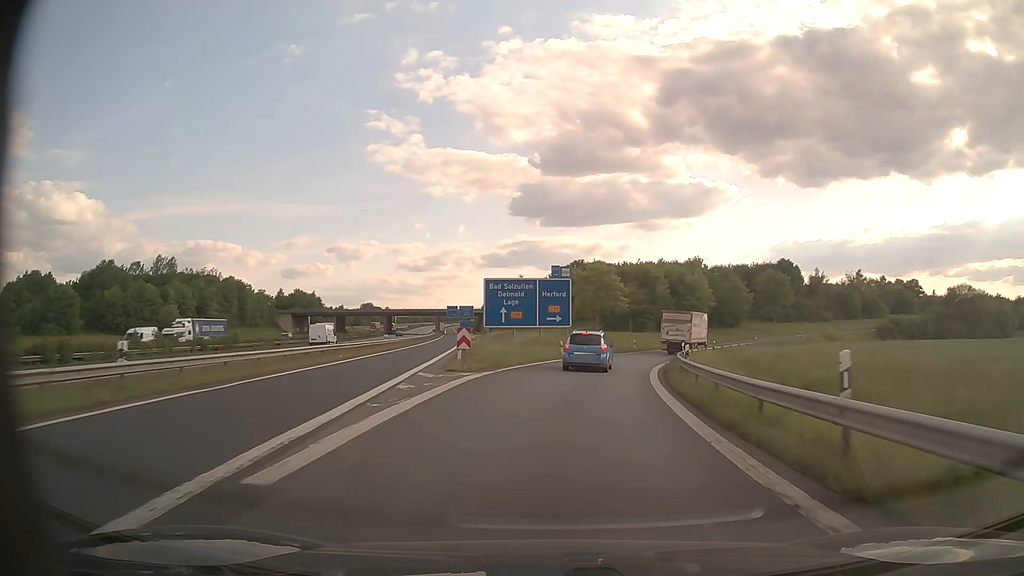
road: motorway_link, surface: asphalt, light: Day
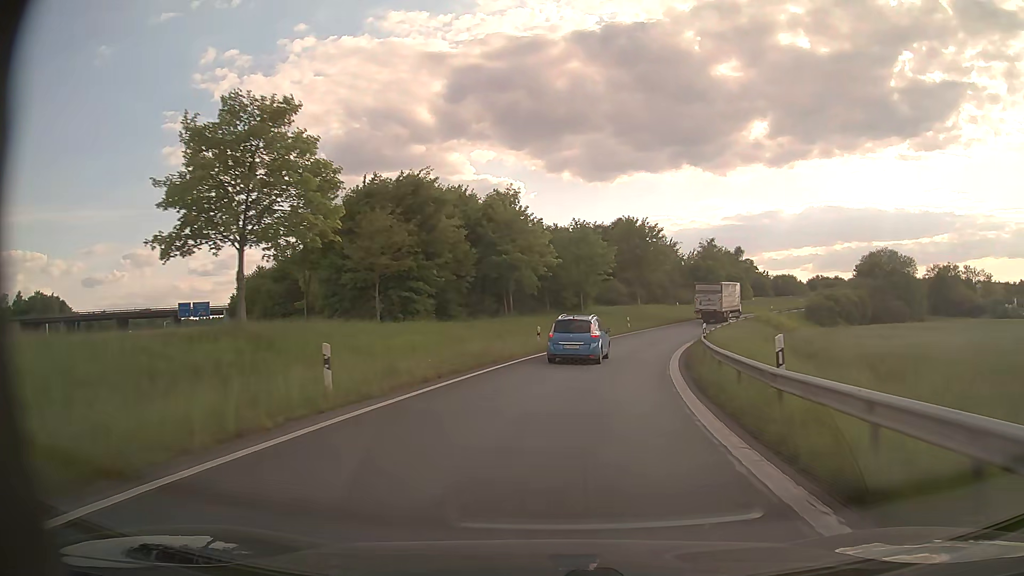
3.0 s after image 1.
(+7.5, +49.3) m; +18°
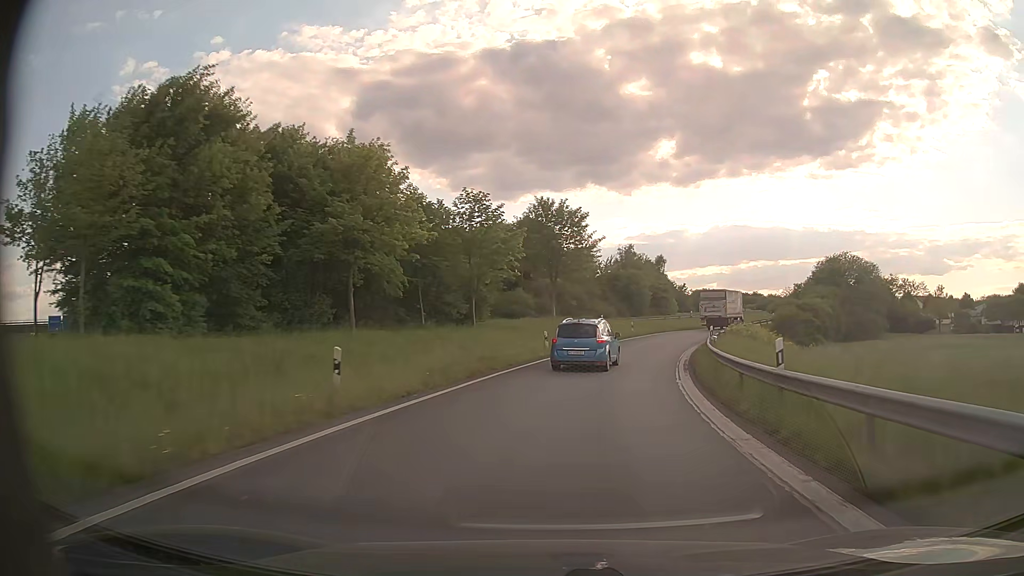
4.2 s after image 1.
(+1.4, +19.5) m; +8°
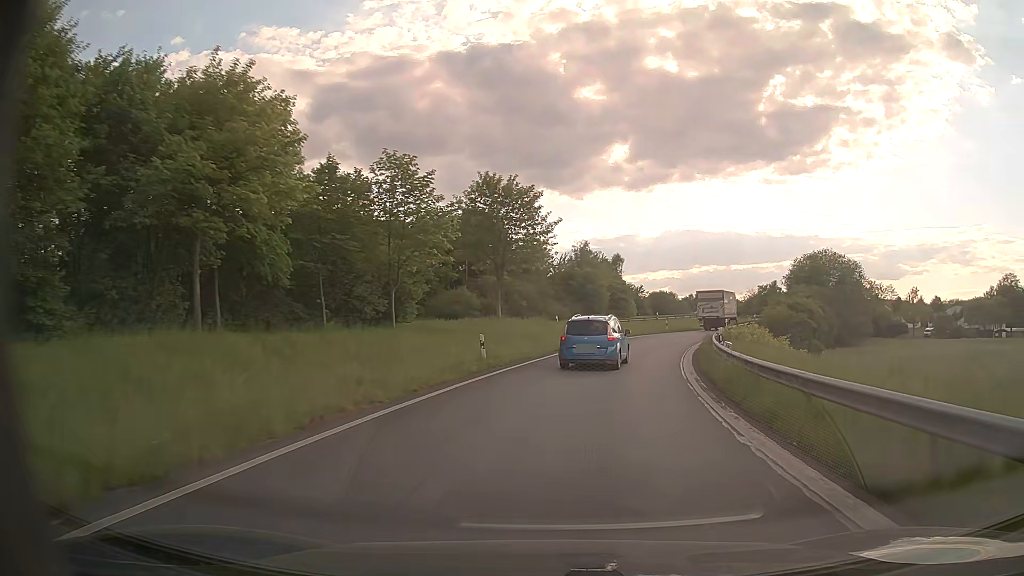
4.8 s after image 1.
(+0.3, +9.7) m; +4°
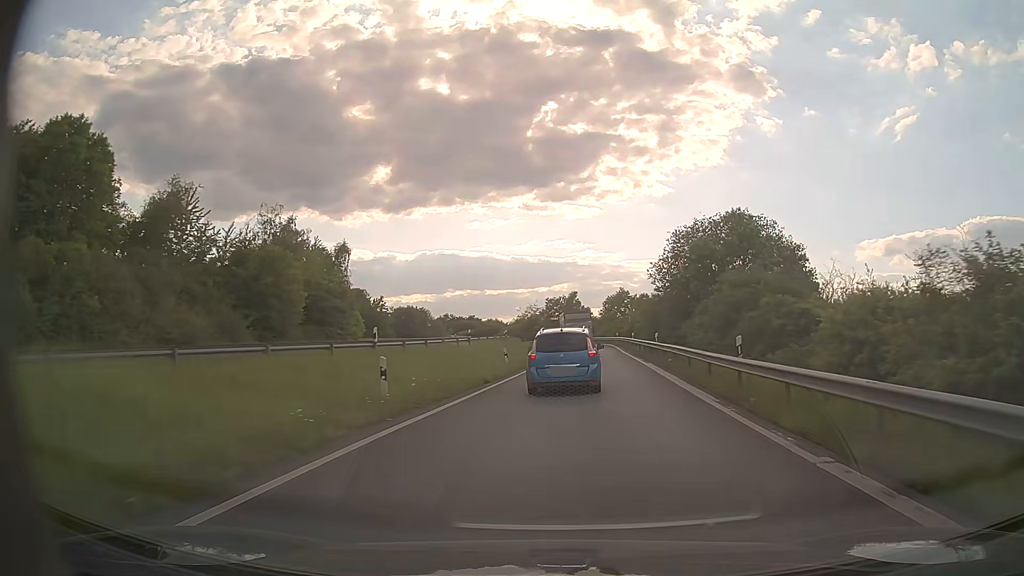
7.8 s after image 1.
(+8.4, +46.2) m; +21°
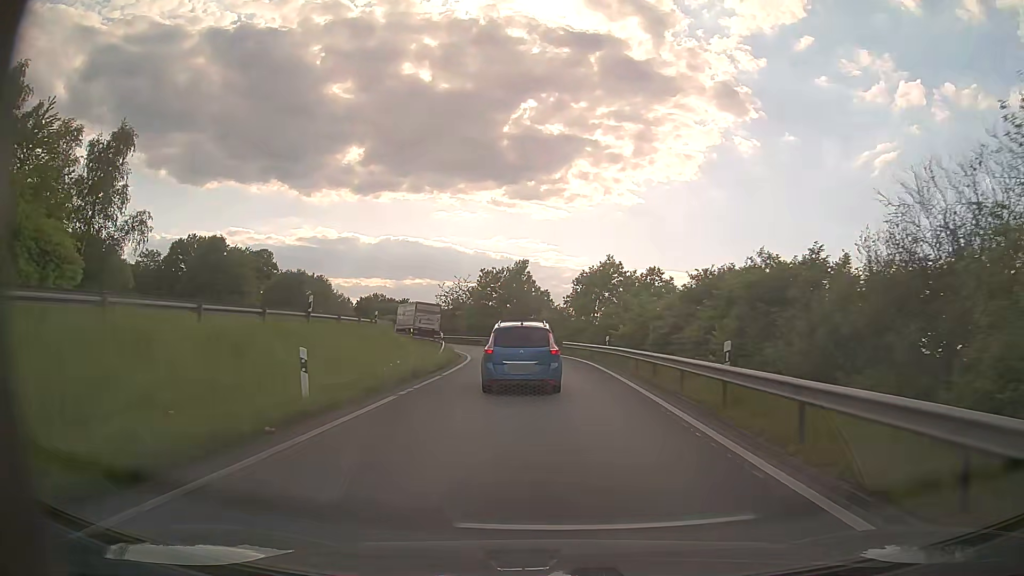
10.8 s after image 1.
(+3.3, +43.0) m; +5°
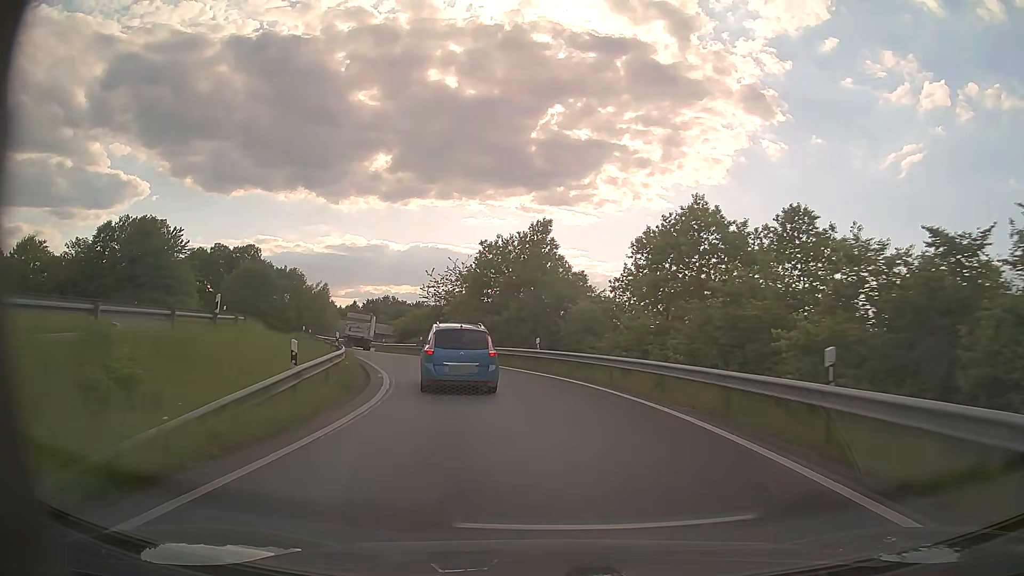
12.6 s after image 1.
(-0.2, +24.6) m; -2°
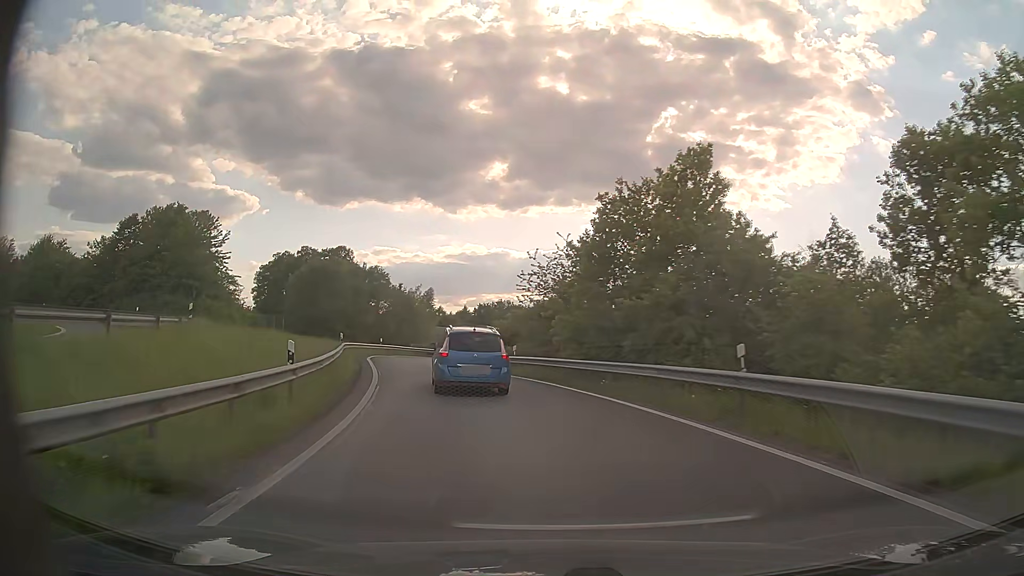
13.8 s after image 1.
(-1.2, +16.1) m; -10°
(-1, +10) (-2, +20) (-5, +29) (-7, +39) (-9, +49) (-10, +59) (-9, +69) (-7, +79) (-4, +88) (0, +97) m
